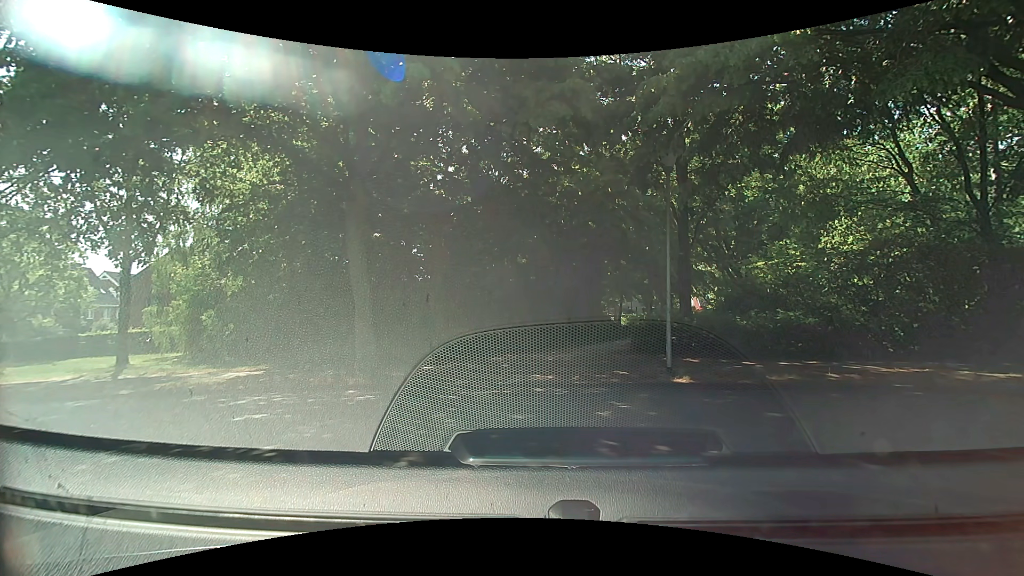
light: Day
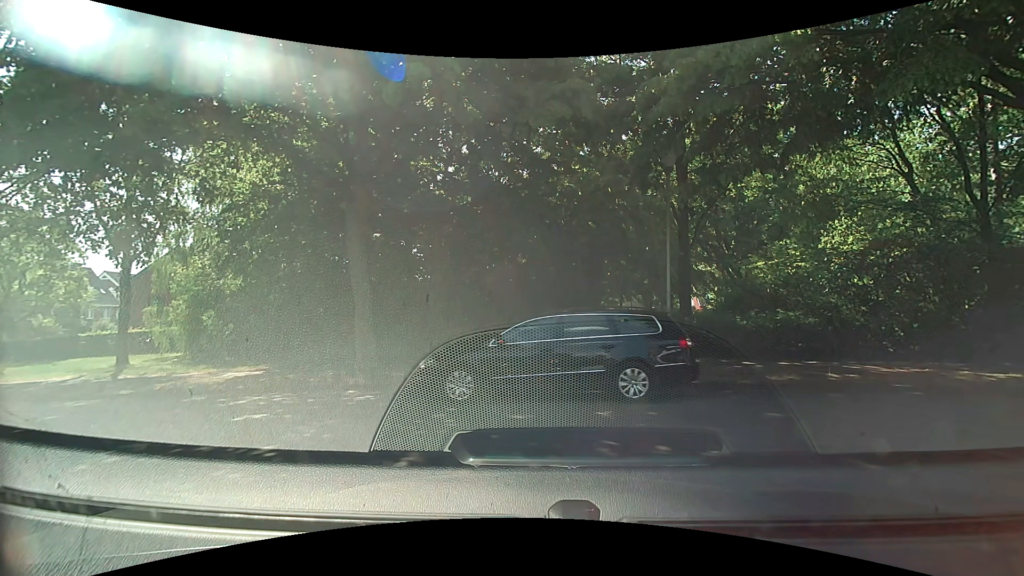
(0.0, 0.0) m; 0°
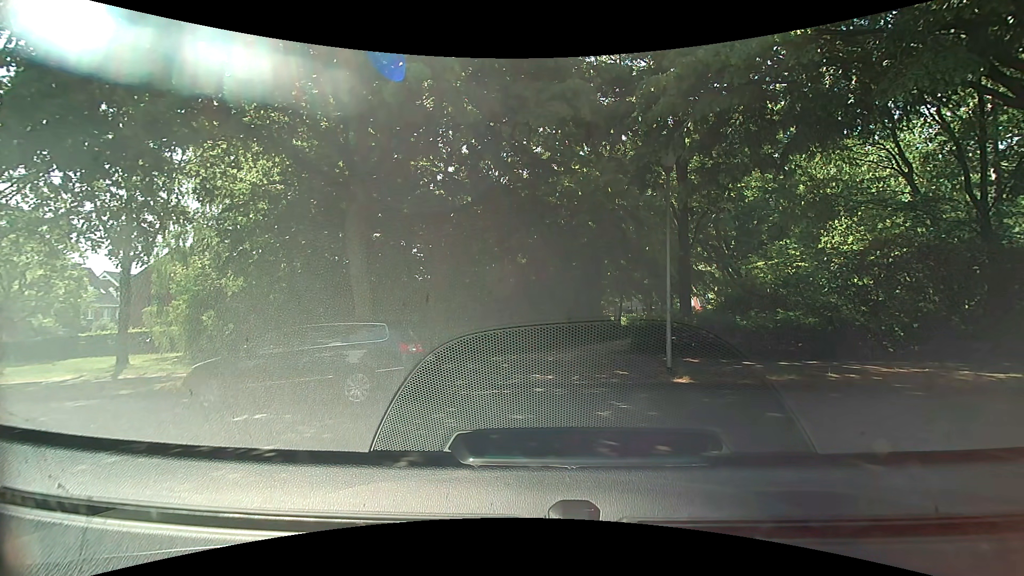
(0.0, 0.0) m; 0°
